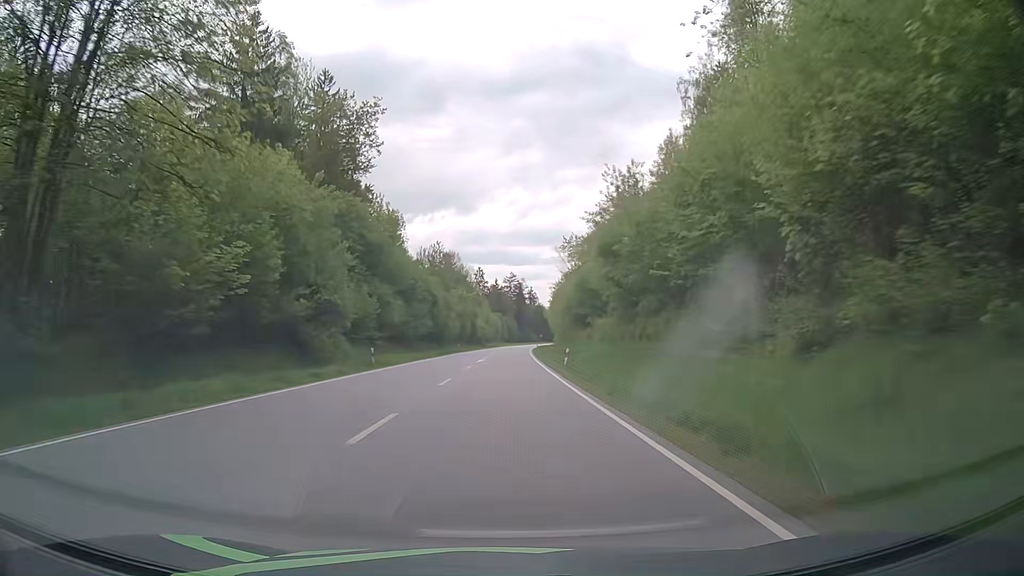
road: primary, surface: asphalt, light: Day
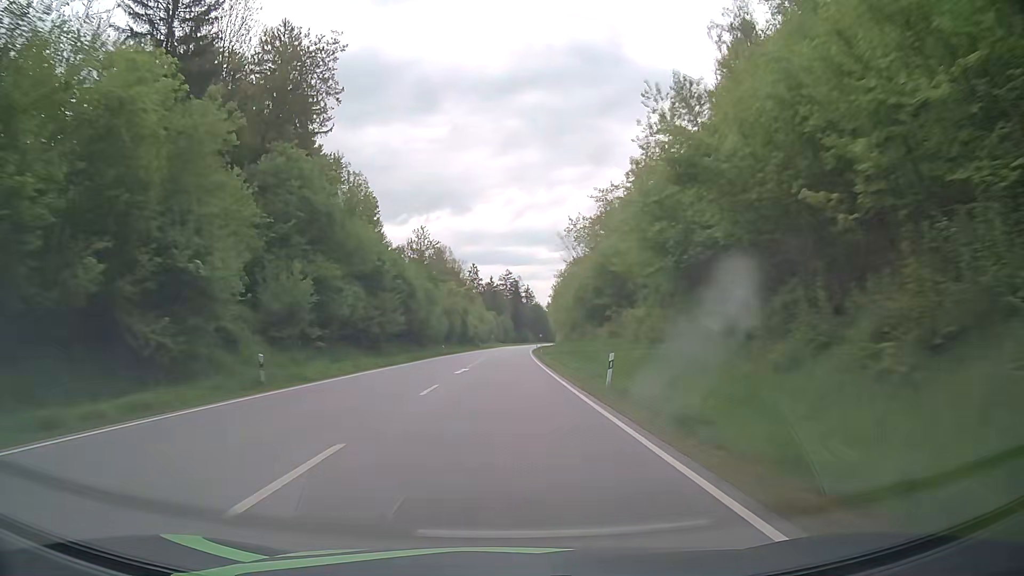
(+0.1, +16.0) m; 0°
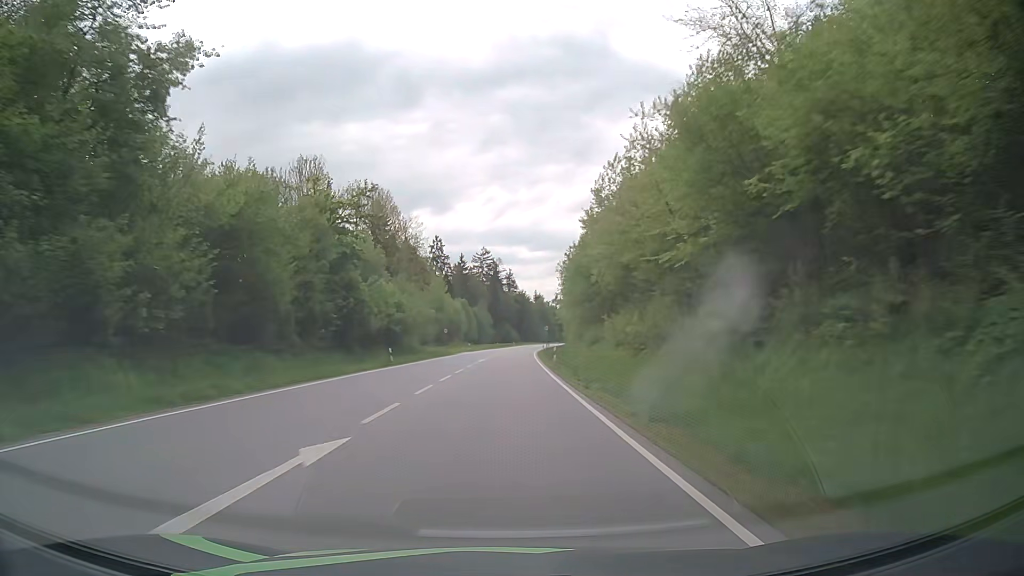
(+1.6, +78.6) m; +2°
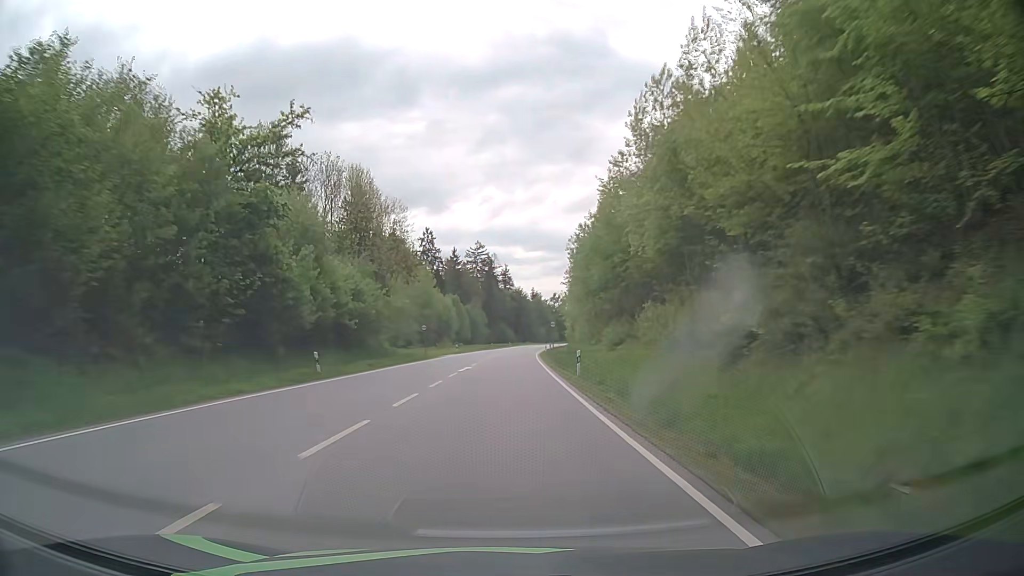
(+0.1, +15.5) m; 0°
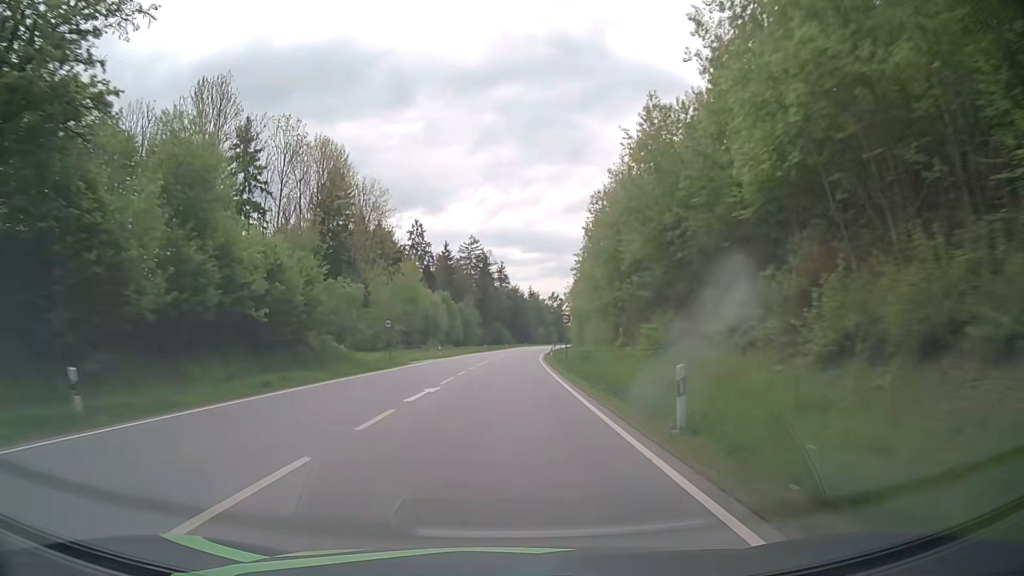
(0.0, +15.5) m; 0°
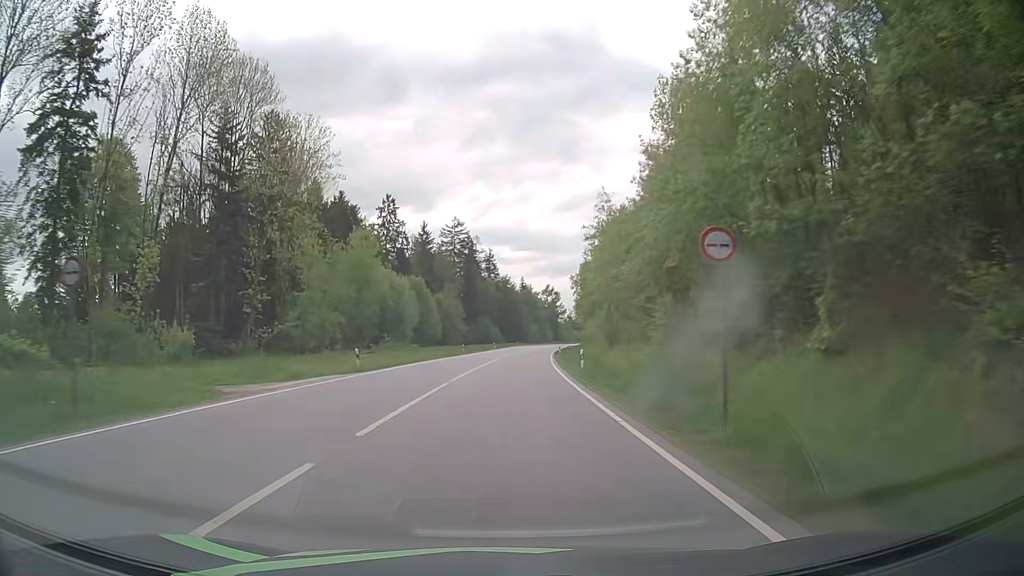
(+0.3, +30.8) m; +1°
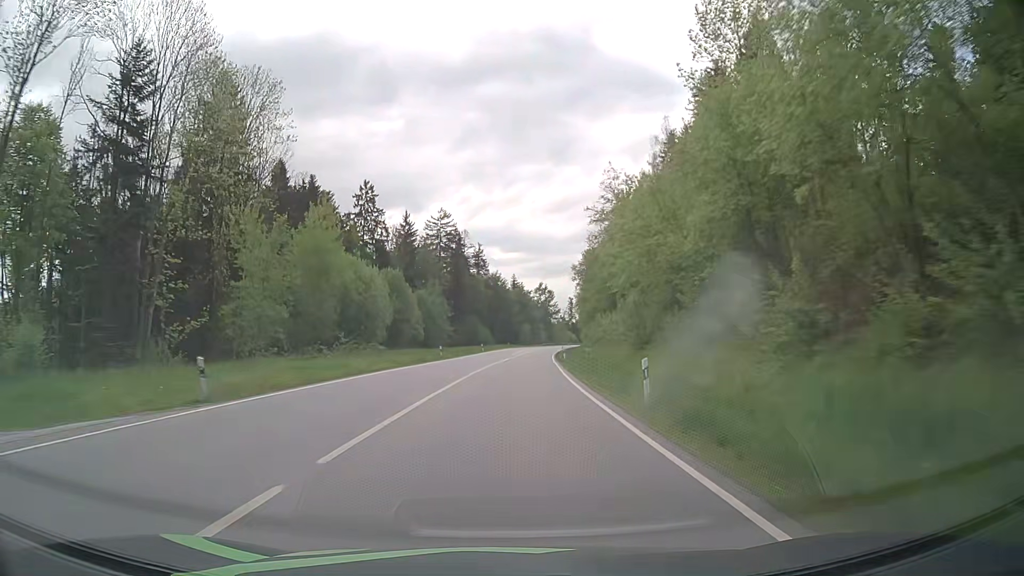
(+0.1, +15.3) m; +1°
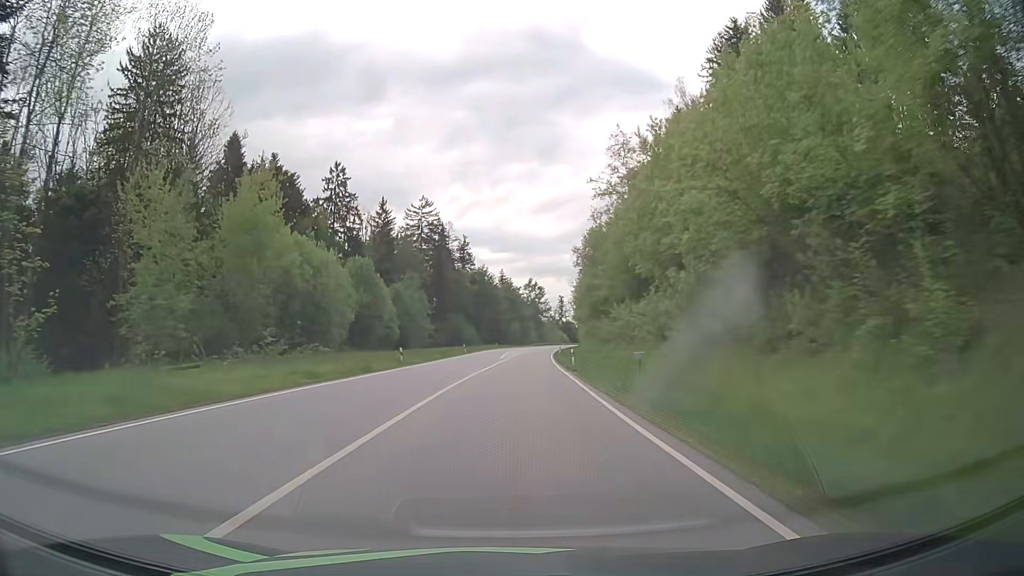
(+0.1, +15.3) m; +1°
(0, +10) (0, +20) (+1, +30) (+1, +40) (+2, +50) (+2, +60) (+3, +70) (+4, +80) (+5, +90) (+6, +100) m
